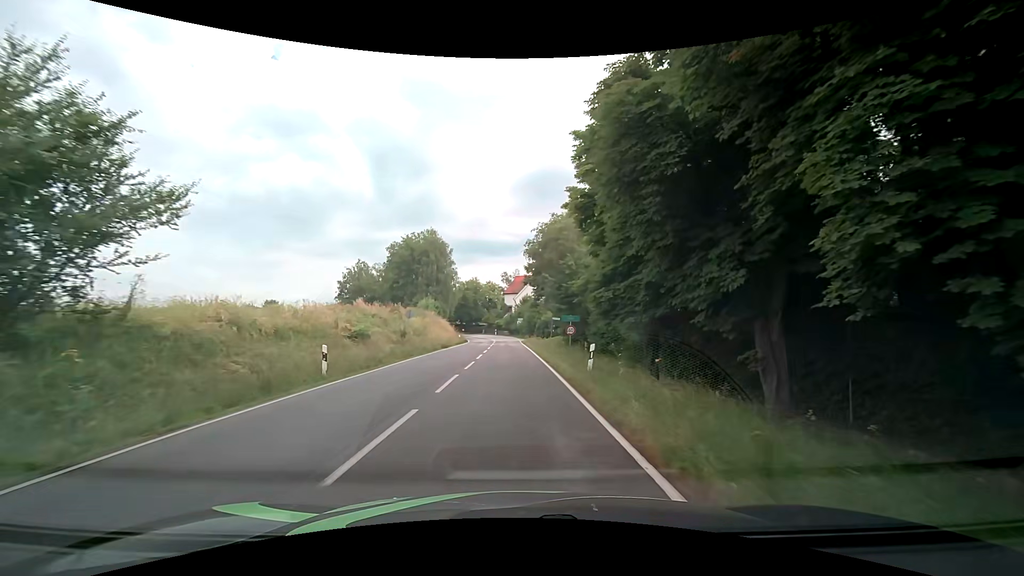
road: tertiary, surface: asphalt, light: Day
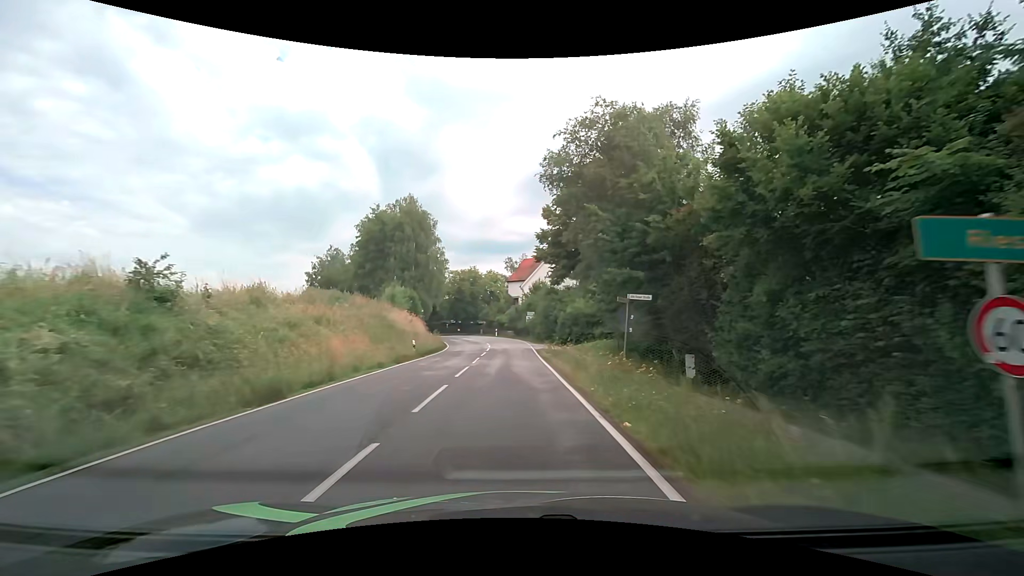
(0.0, +27.5) m; 0°
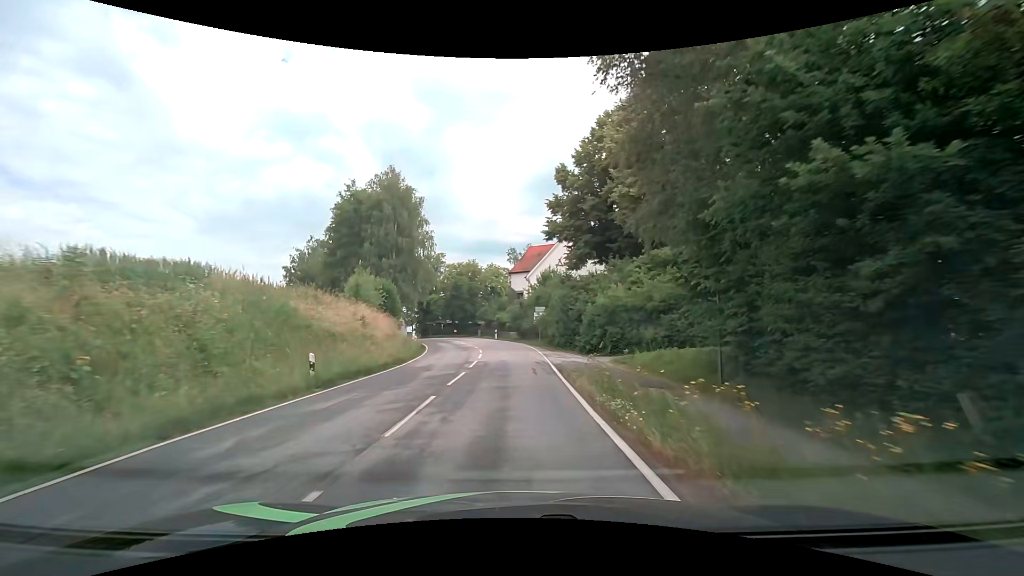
(0.0, +14.2) m; -1°
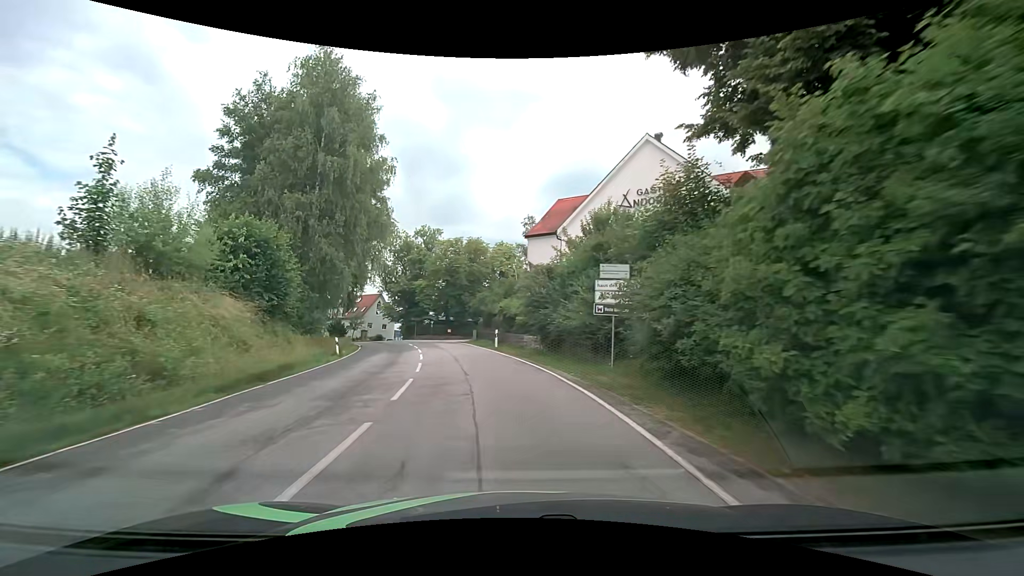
(-0.3, +28.3) m; -2°
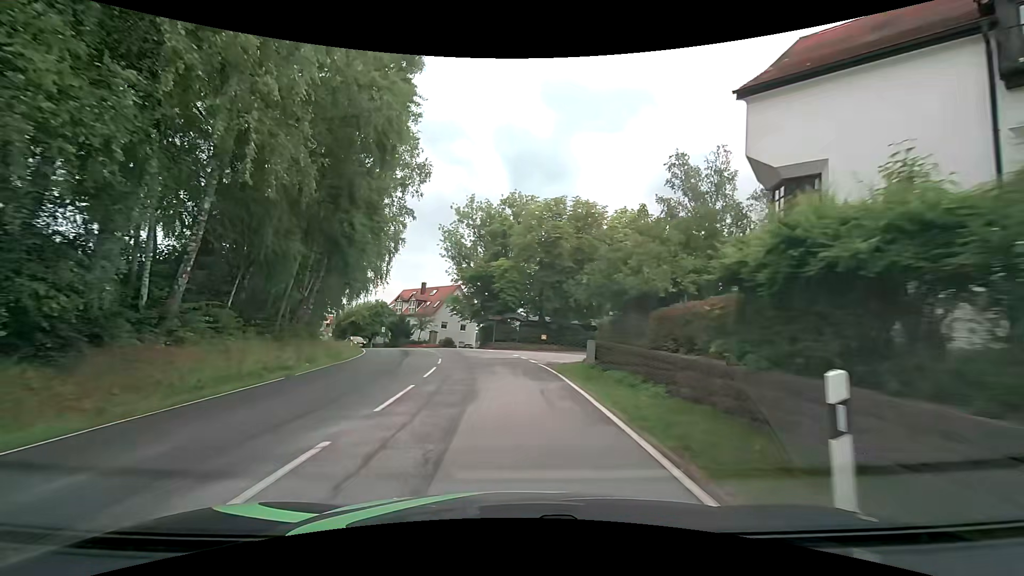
(-2.3, +26.3) m; -12°
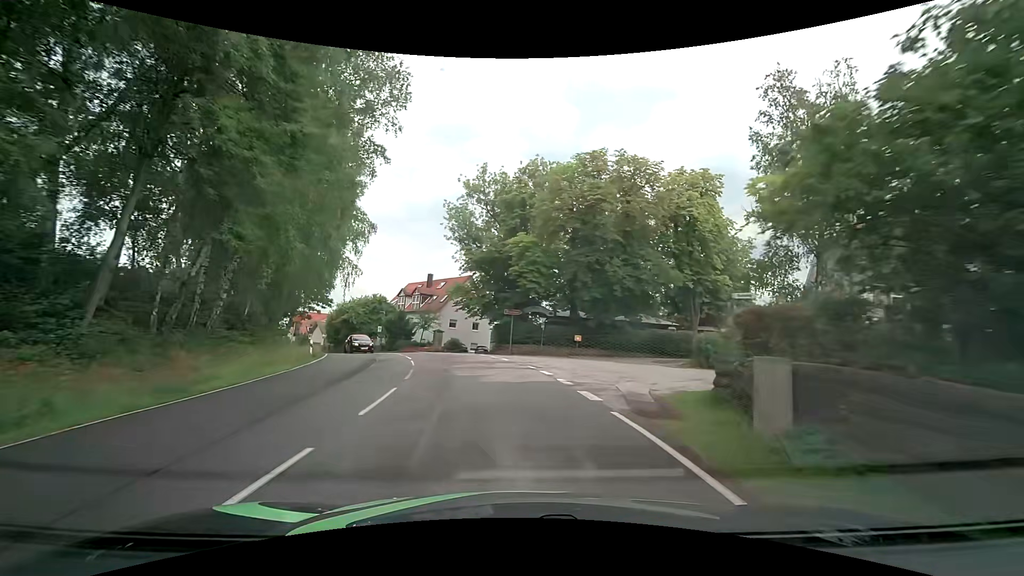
(-0.2, +12.8) m; -2°
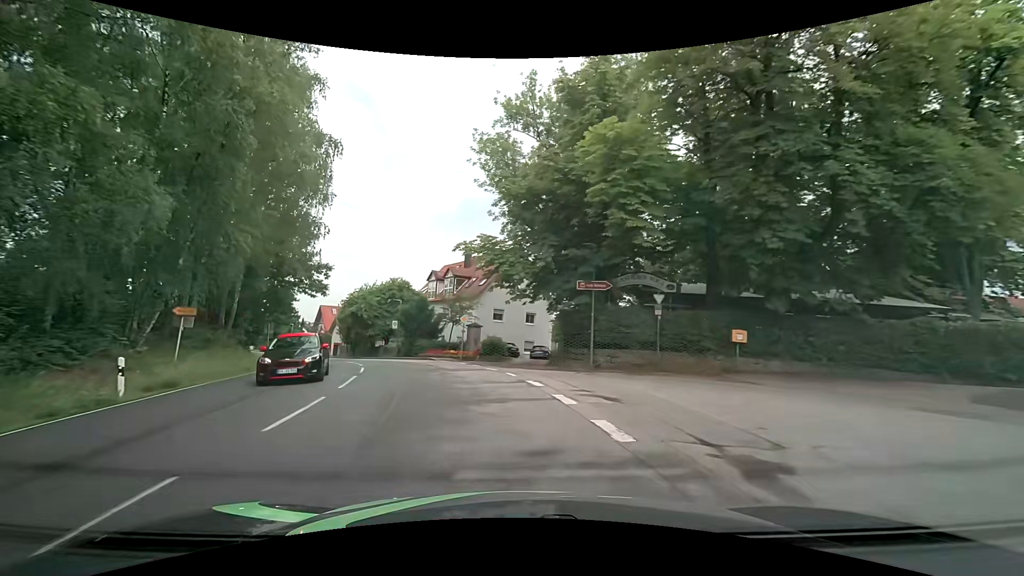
(-0.7, +19.3) m; -6°
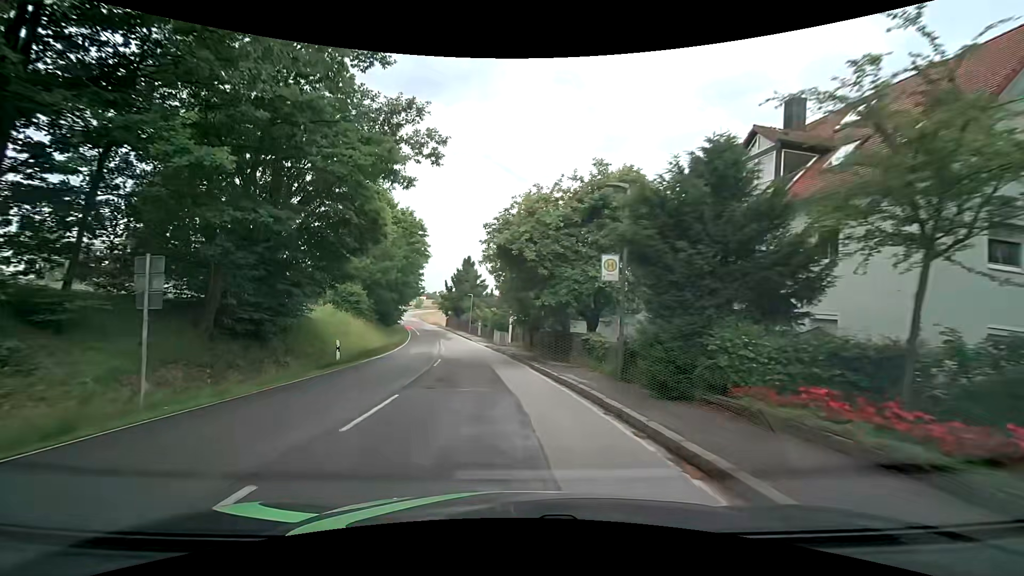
(-7.0, +31.1) m; -25°
(0, +10) (-1, +20) (-3, +30) (-4, +40) (-6, +50) (-8, +59) (-10, +69) (-12, +79) (-15, +89) (-17, +98) m
